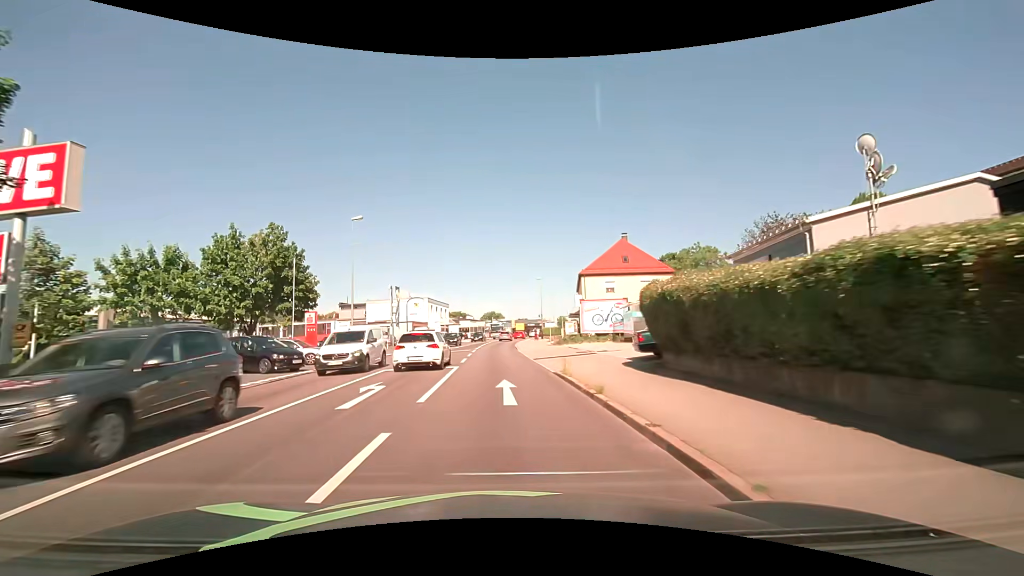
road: tertiary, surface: asphalt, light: Day
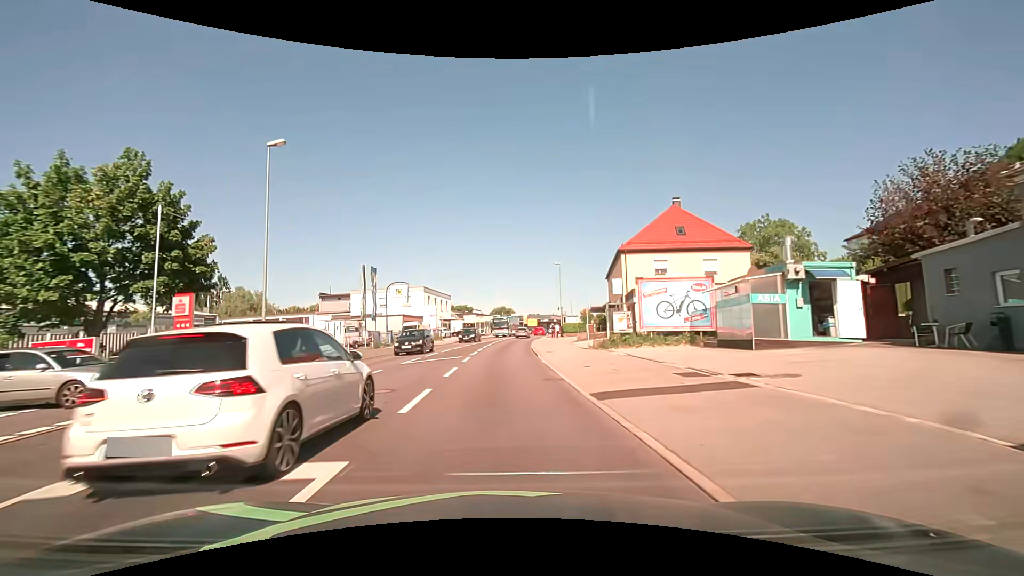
(-0.1, +14.6) m; -1°
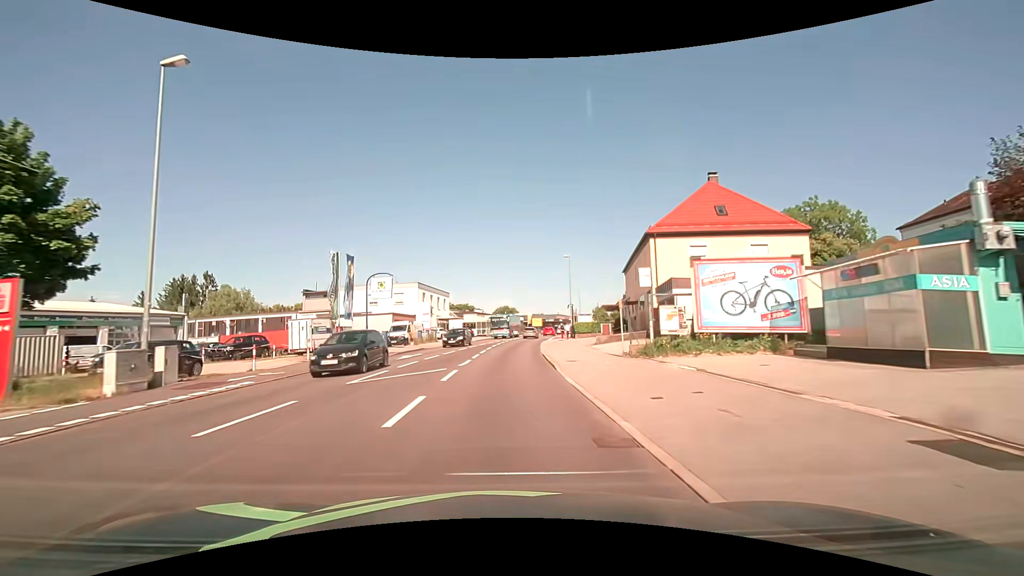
(0.0, +7.3) m; 0°
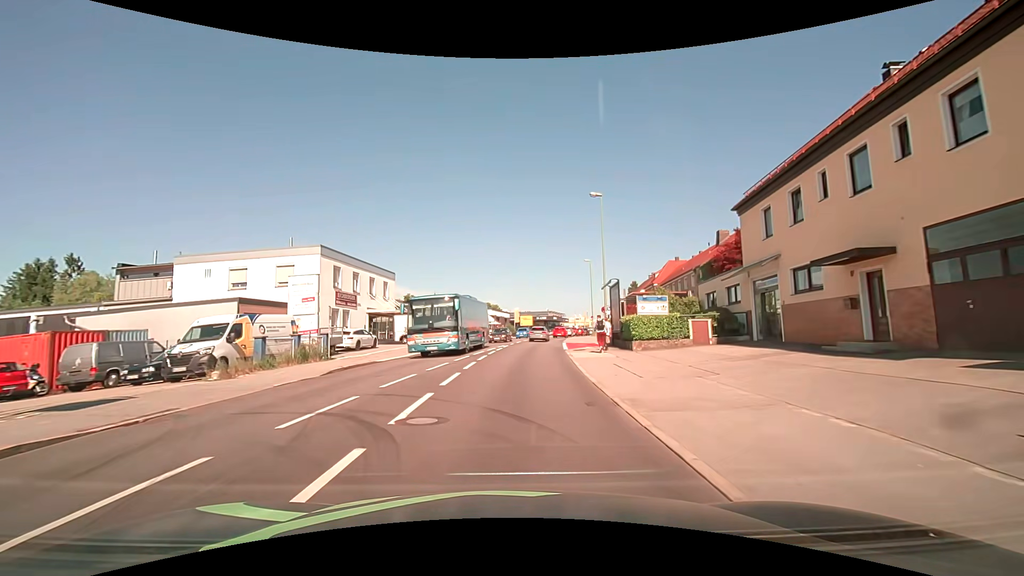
(0.0, +29.0) m; +2°
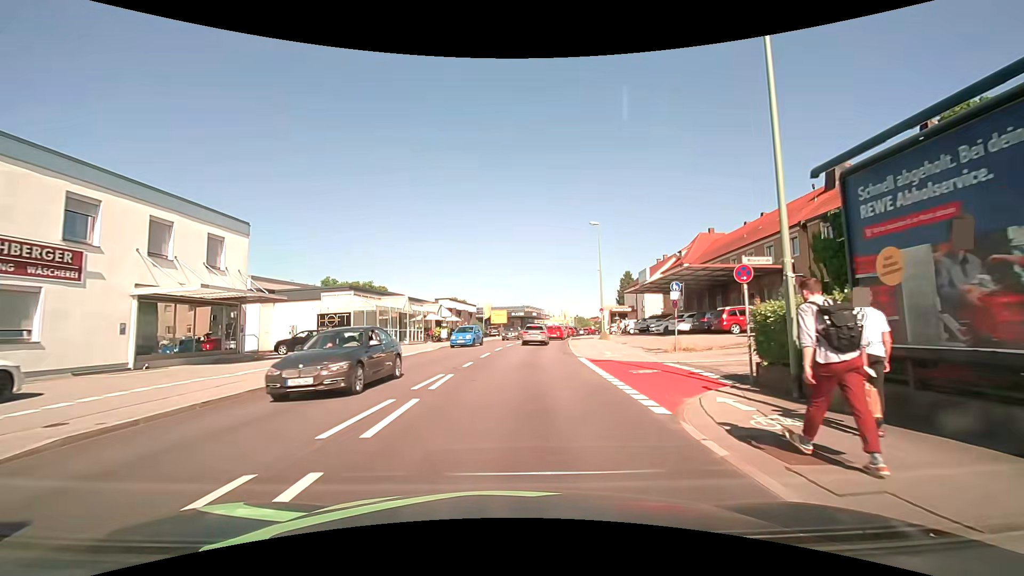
(+0.6, +23.2) m; +4°
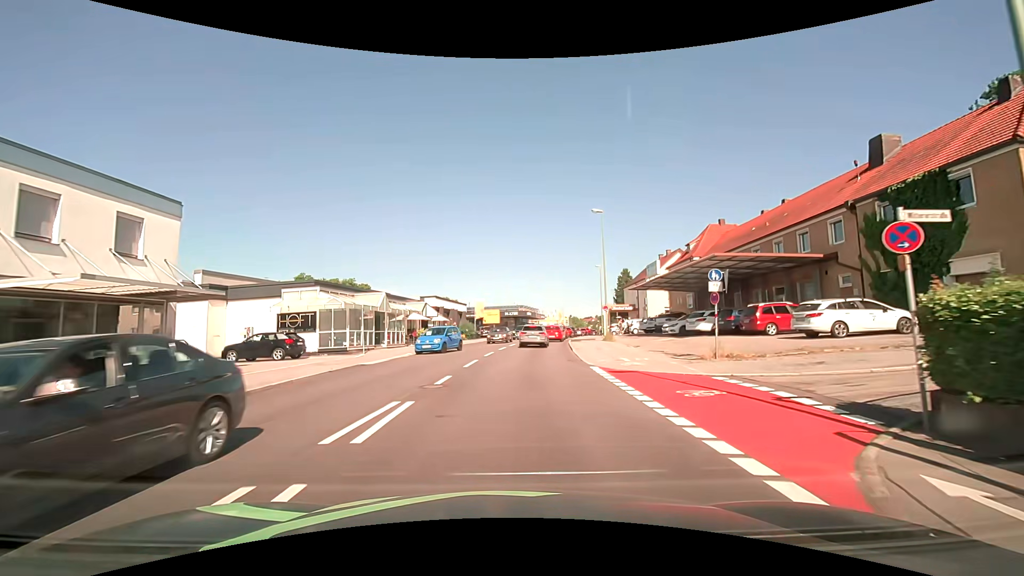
(0.0, +4.7) m; 0°
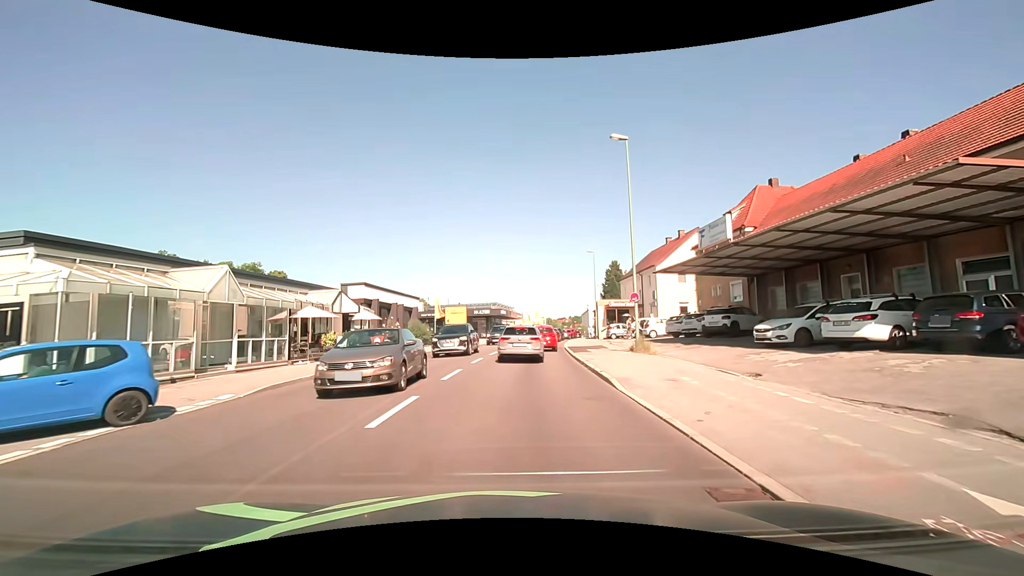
(+0.4, +15.3) m; +3°
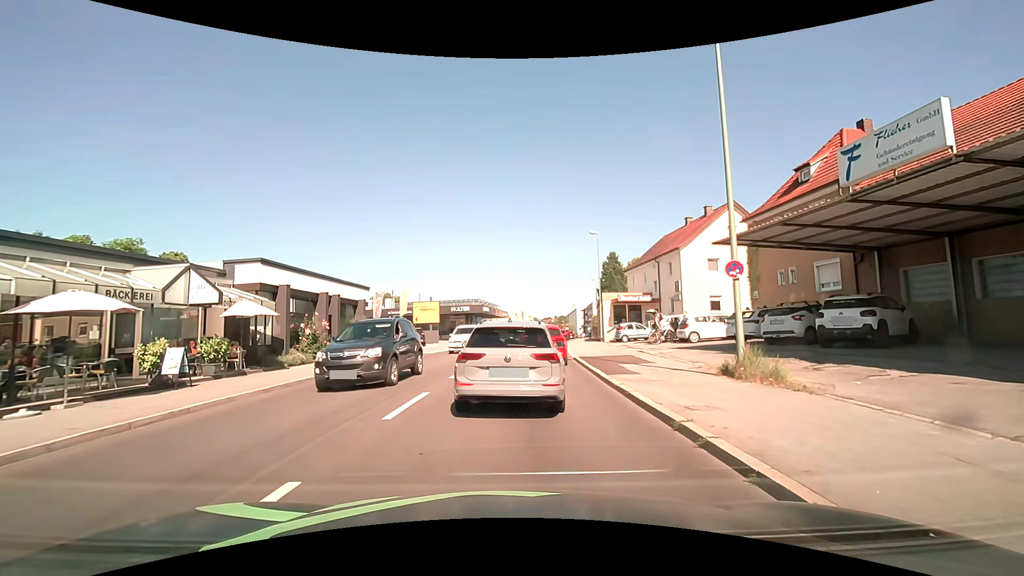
(+0.2, +11.0) m; +1°
(0, +10) (+1, +20) (+2, +30) (+3, +40) (+4, +50) (+6, +60) (+7, +70) (+9, +79) (+10, +89) (+11, +99) m
